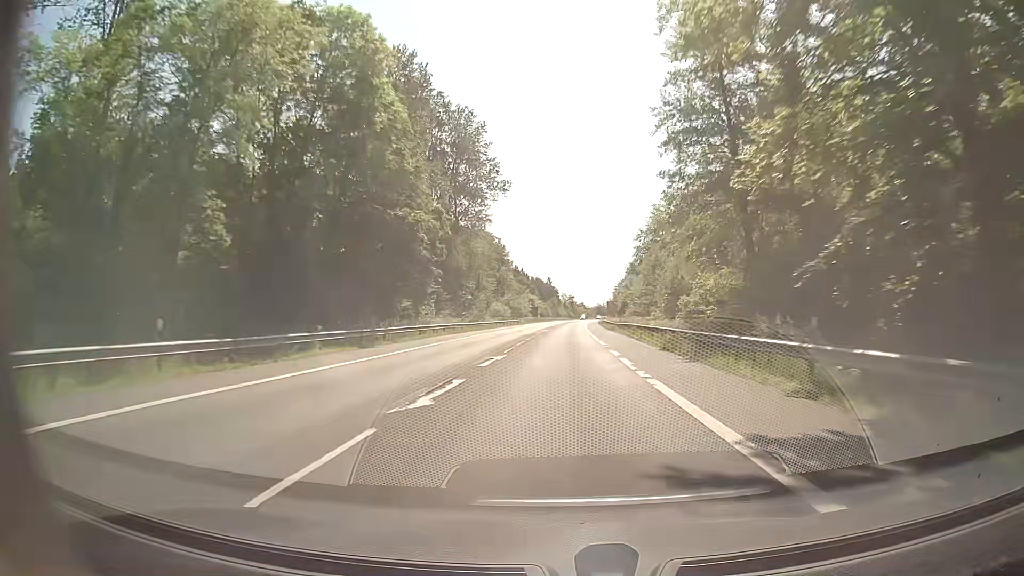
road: secondary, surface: asphalt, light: Day
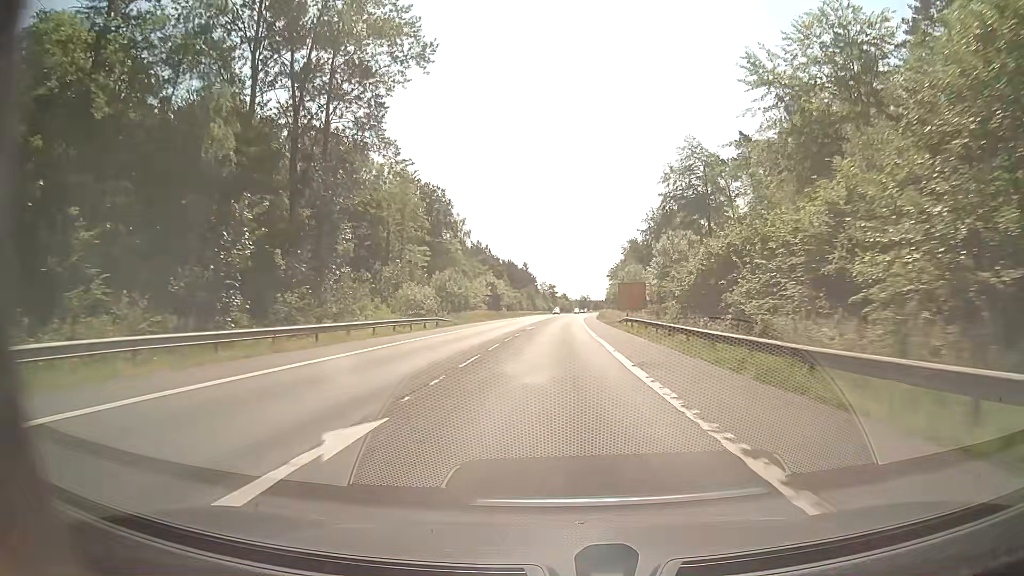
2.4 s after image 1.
(+0.9, +56.4) m; +2°
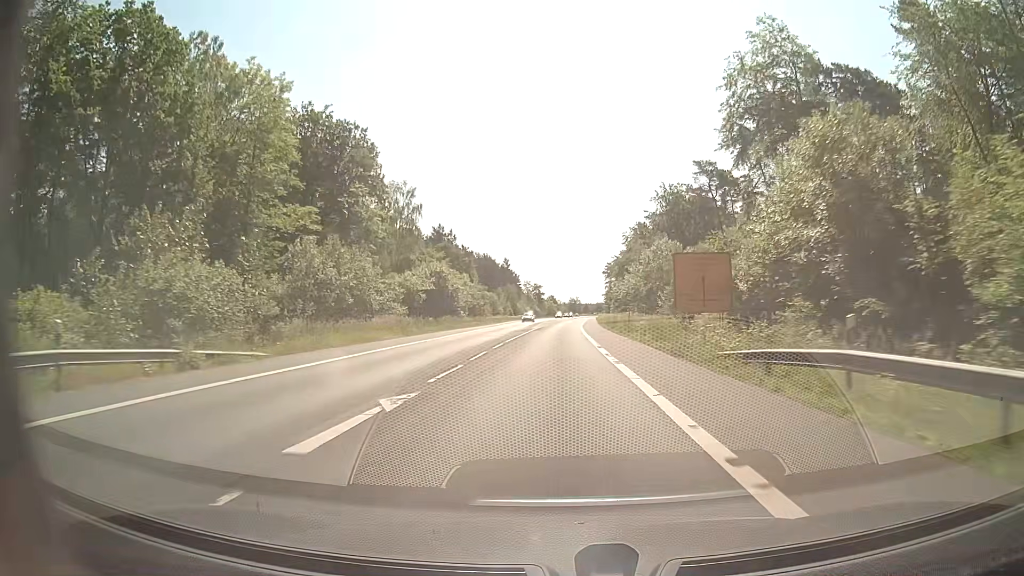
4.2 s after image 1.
(+0.3, +38.3) m; +1°
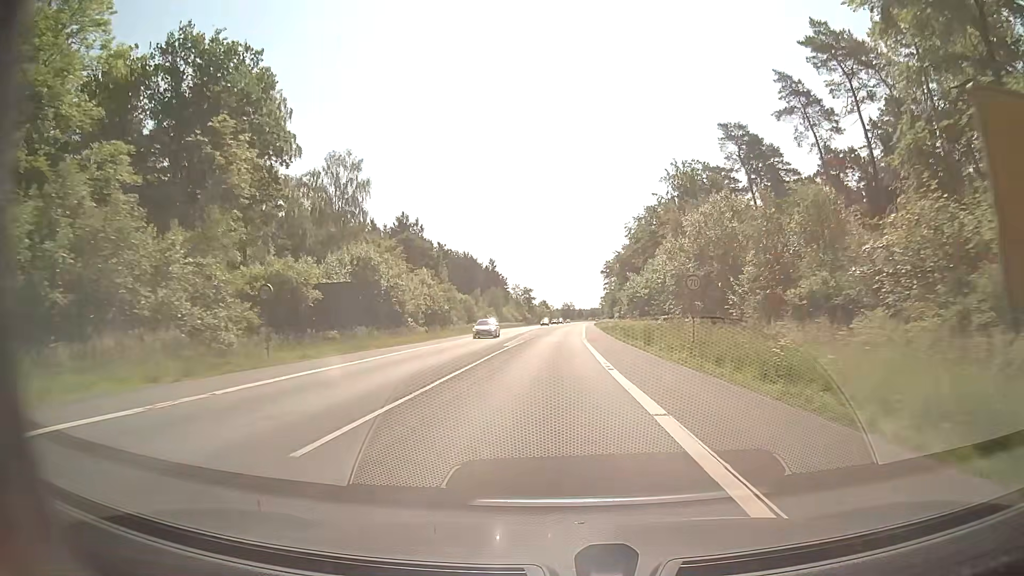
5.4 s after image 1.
(+0.3, +24.4) m; +1°
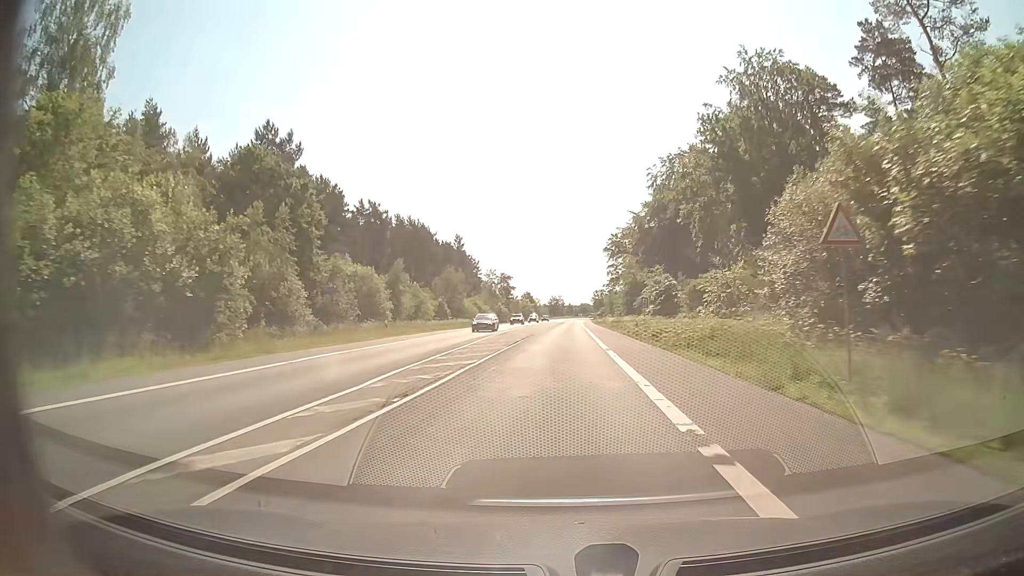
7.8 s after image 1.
(+0.6, +48.5) m; +1°
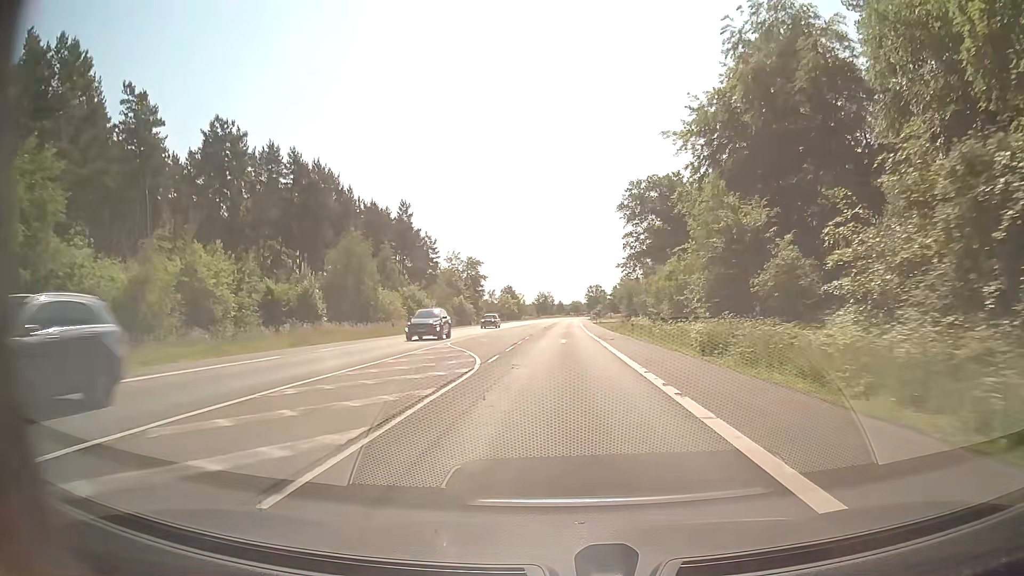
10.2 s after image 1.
(+0.3, +47.0) m; +1°
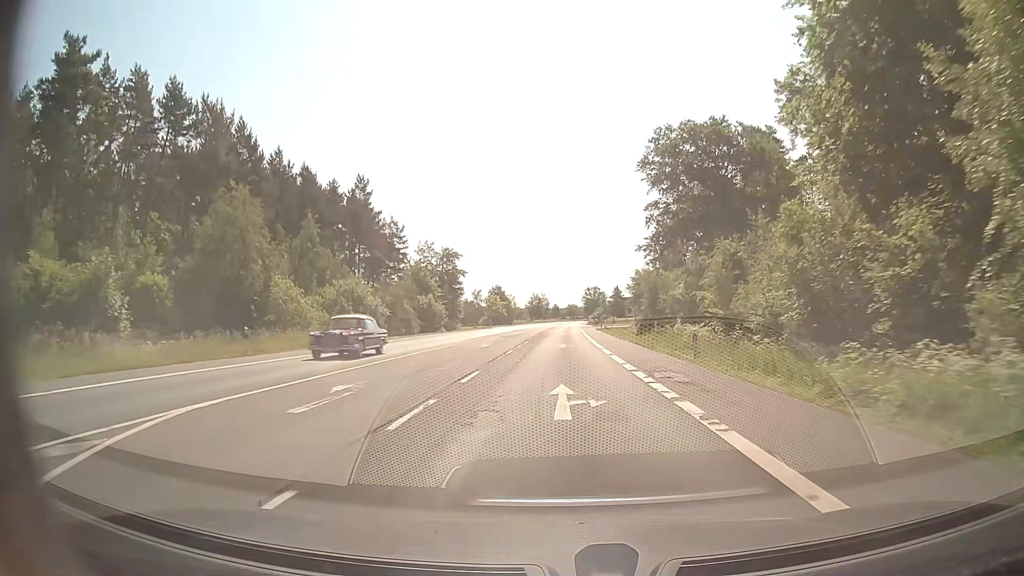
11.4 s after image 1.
(+0.1, +23.0) m; 0°
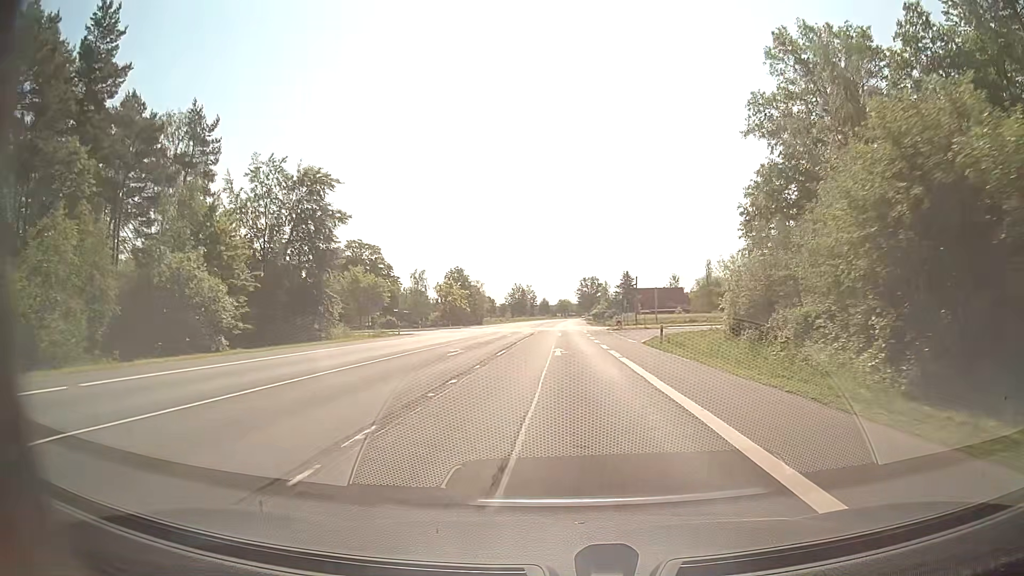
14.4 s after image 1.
(+0.7, +57.0) m; +1°
(0, +10) (0, +20) (0, +30) (0, +40) (0, +50) (0, +60) (0, +70) (+1, +80) (+1, +90) (+1, +100) m
